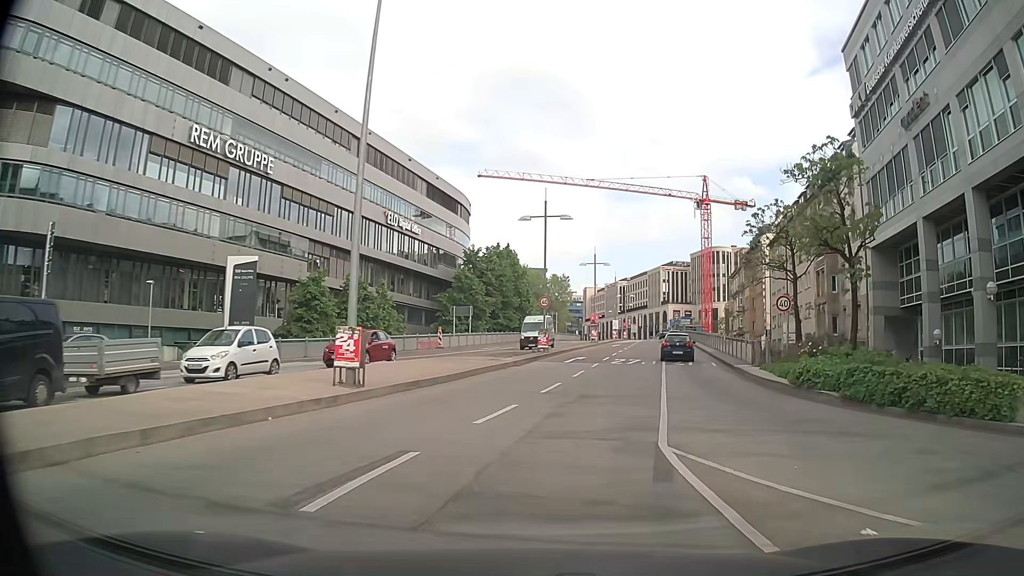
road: primary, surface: asphalt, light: Day
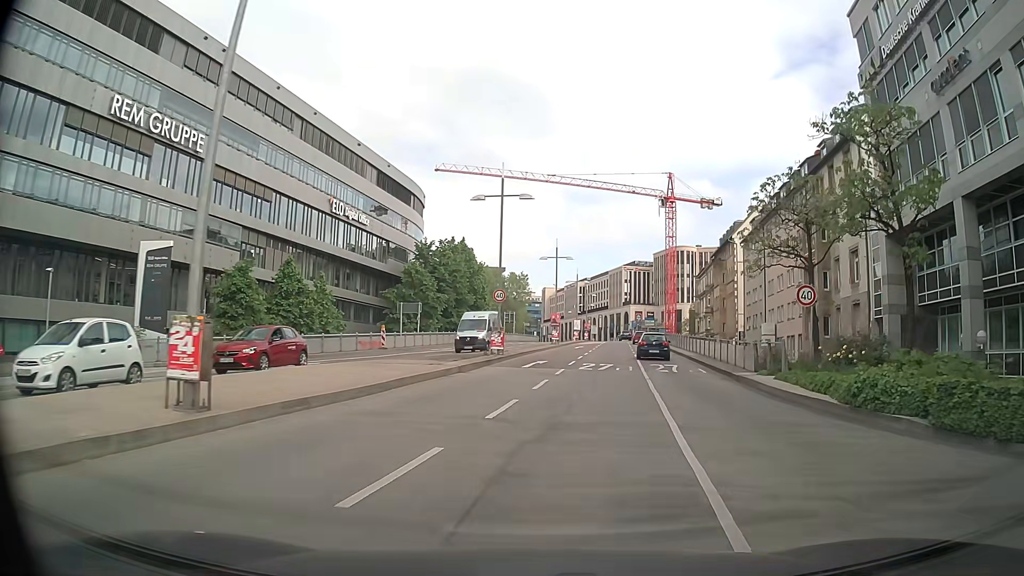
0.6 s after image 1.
(+0.2, +5.7) m; +4°
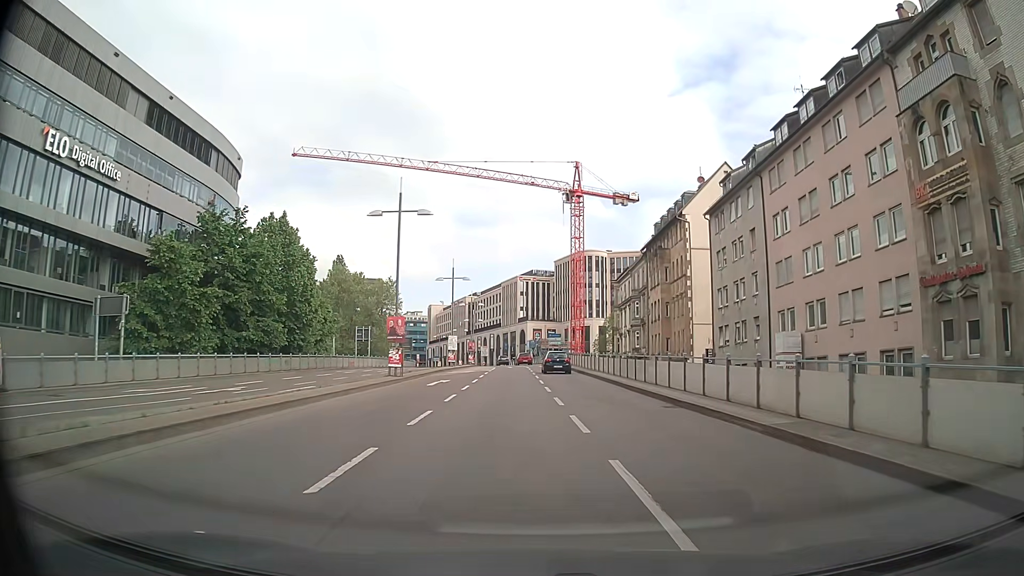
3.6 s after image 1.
(+3.3, +28.7) m; +9°
